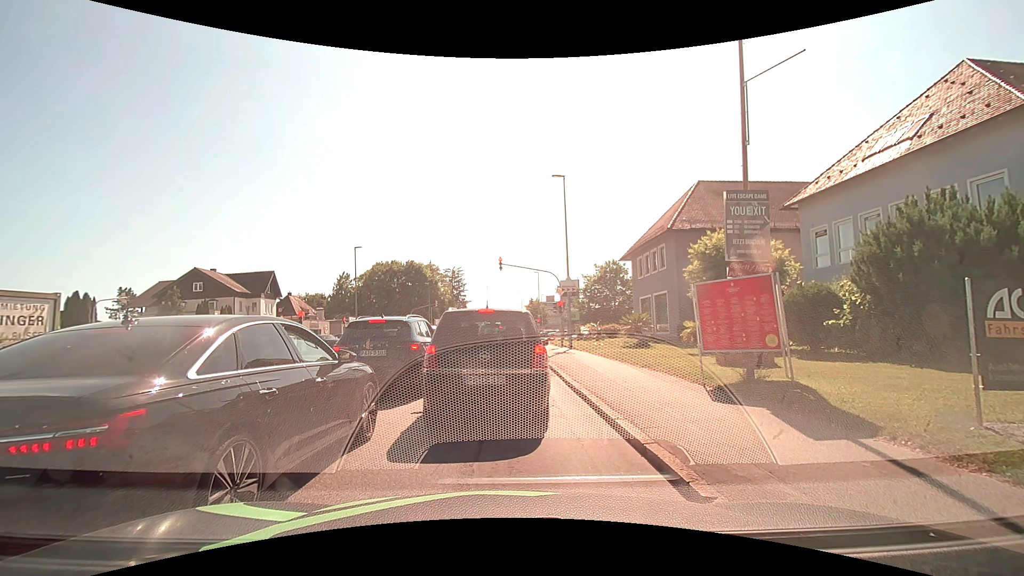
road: tertiary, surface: asphalt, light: Day
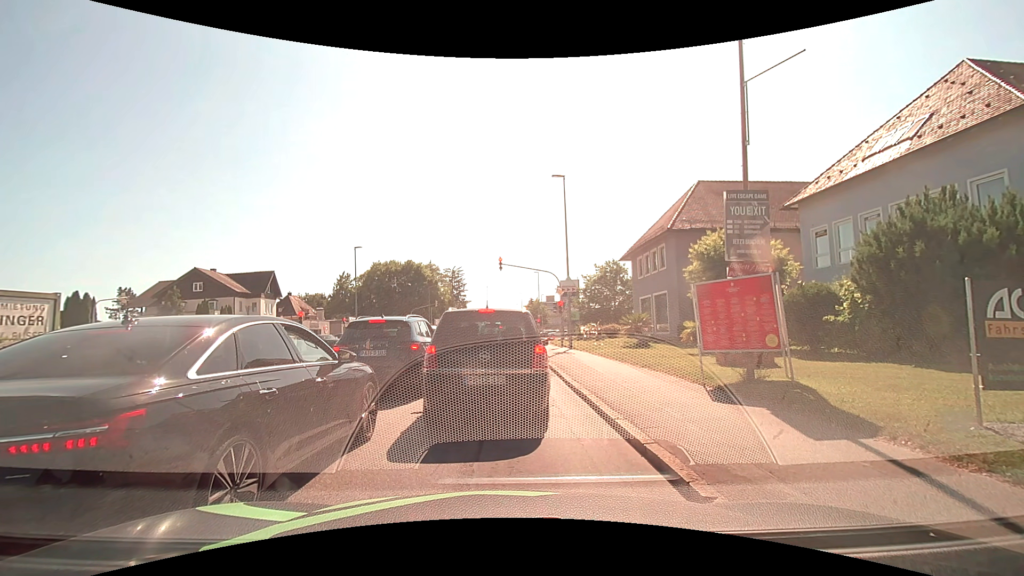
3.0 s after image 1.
(0.0, 0.0) m; 0°
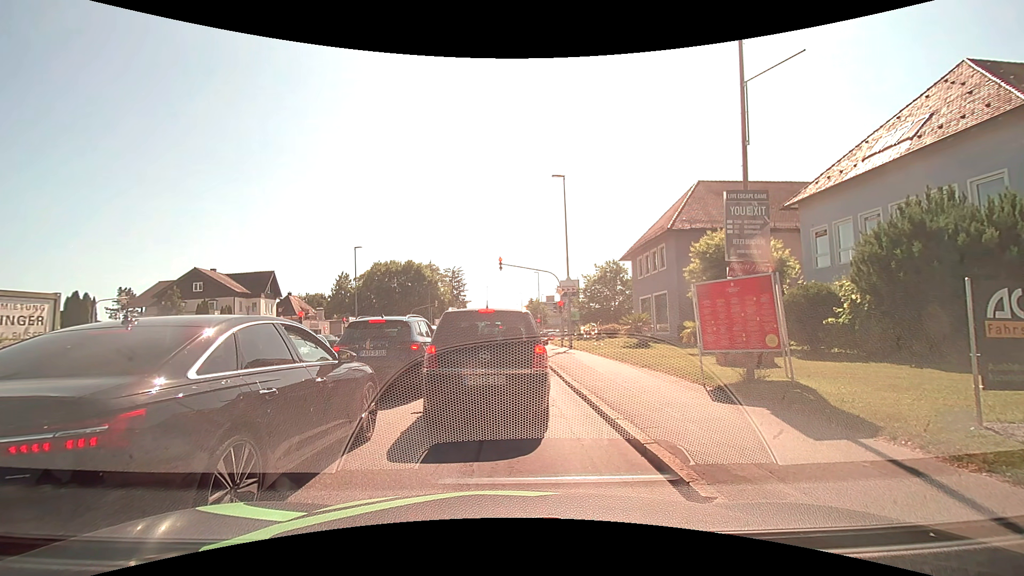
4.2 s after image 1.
(0.0, 0.0) m; 0°
(0, +10) (0, +20) (0, +30) (-1, +40) (-1, +50) (-1, +60) (-1, +70) (-1, +80) (-2, +90) (-2, +100) m
